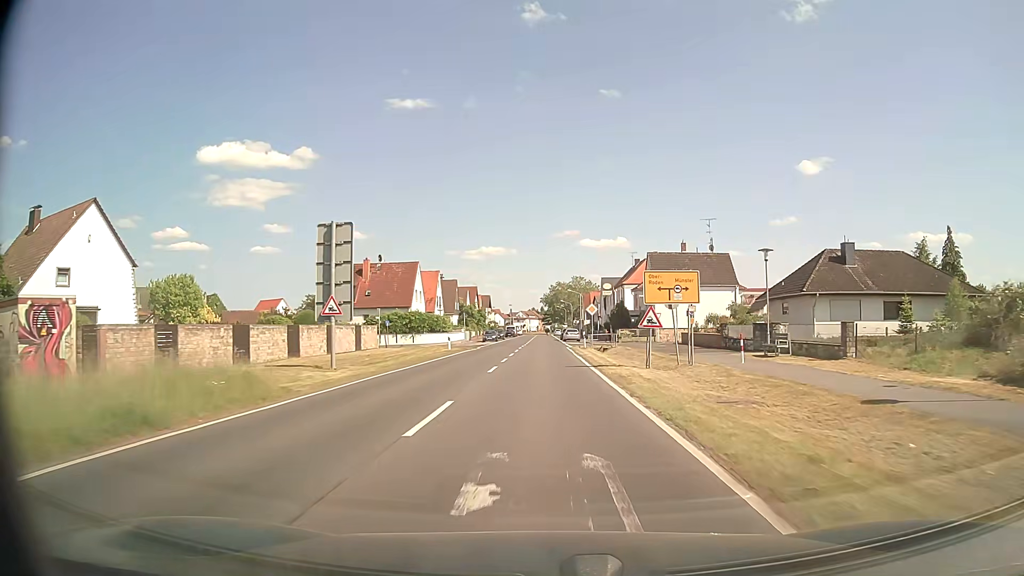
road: secondary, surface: asphalt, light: Day
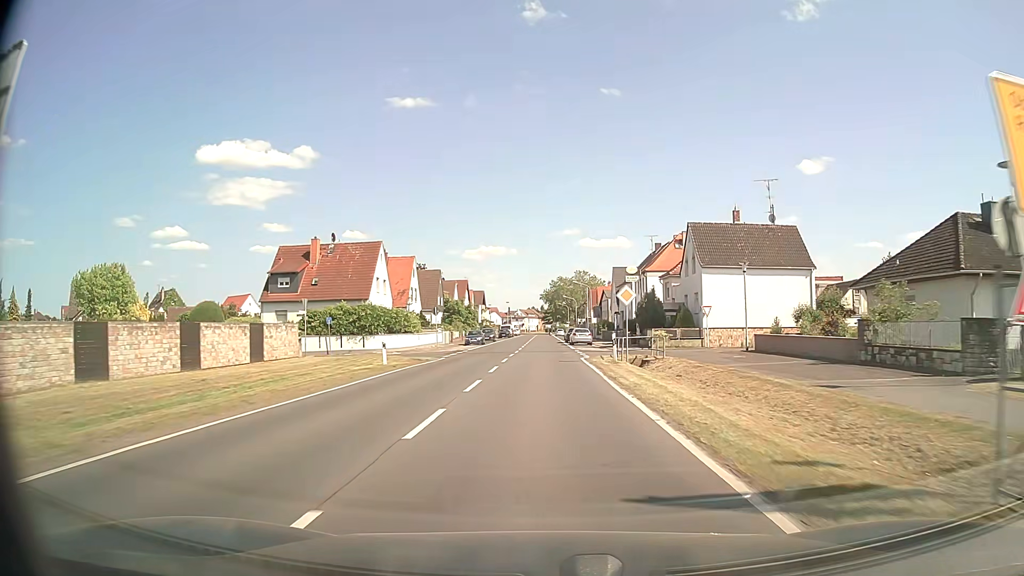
(0.0, +18.6) m; 0°
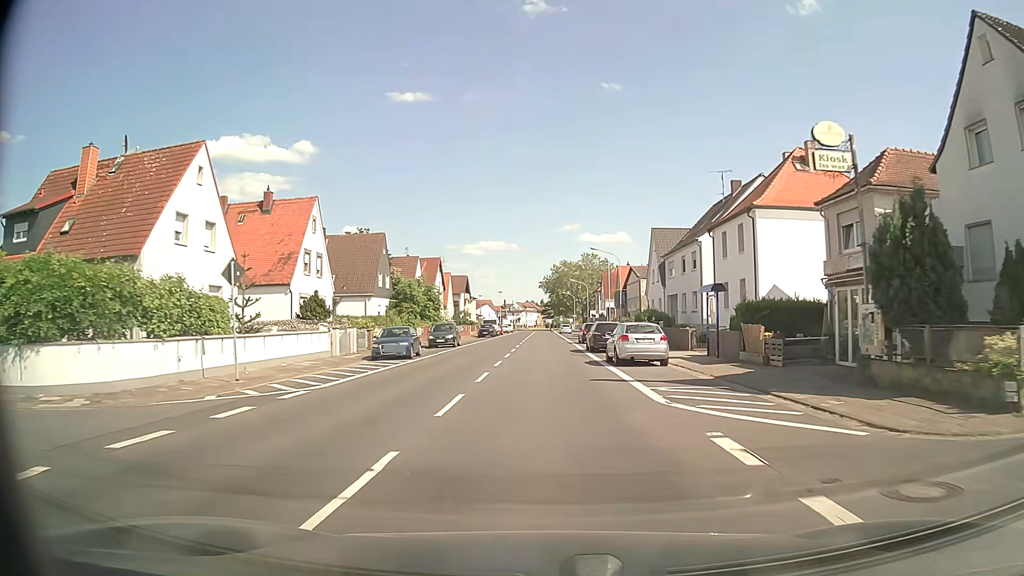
(-0.1, +34.4) m; 0°
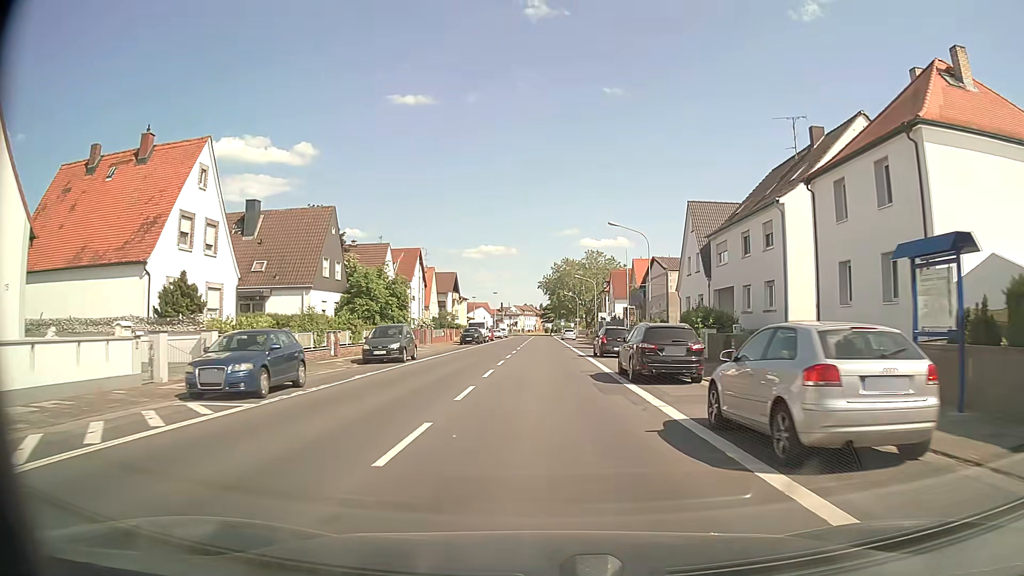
(0.0, +15.6) m; 0°
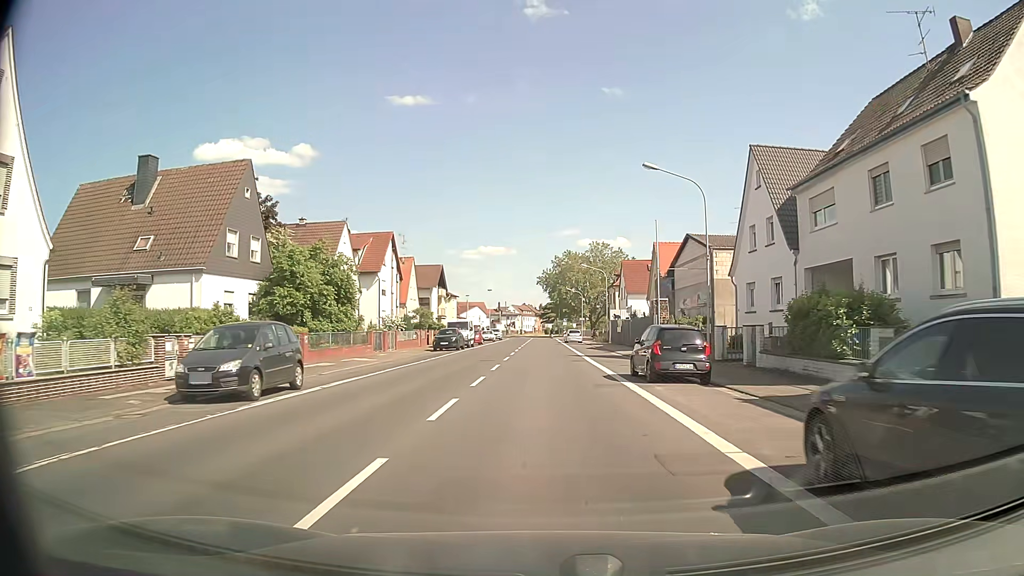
(0.0, +14.6) m; 0°
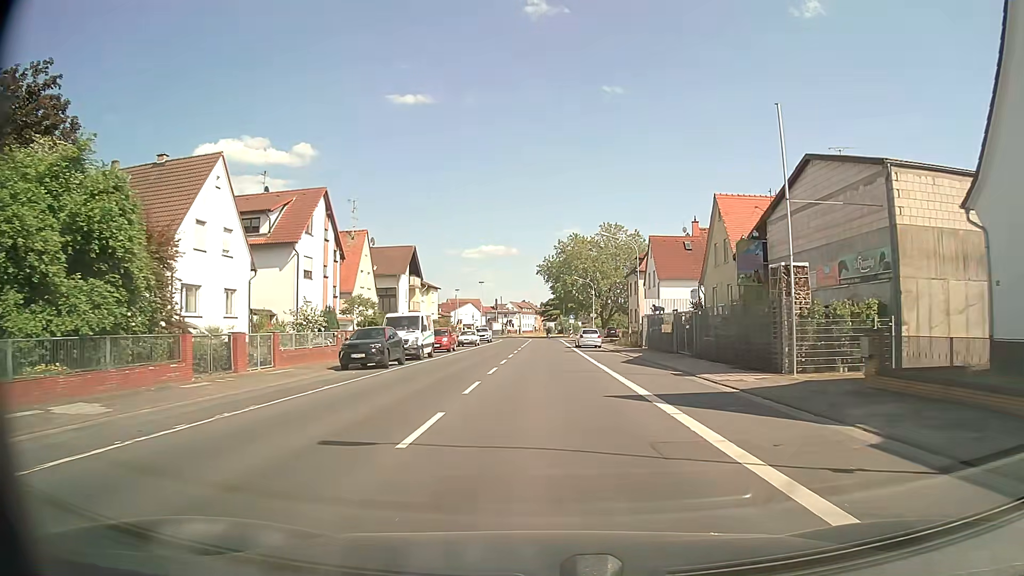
(0.0, +21.5) m; 0°
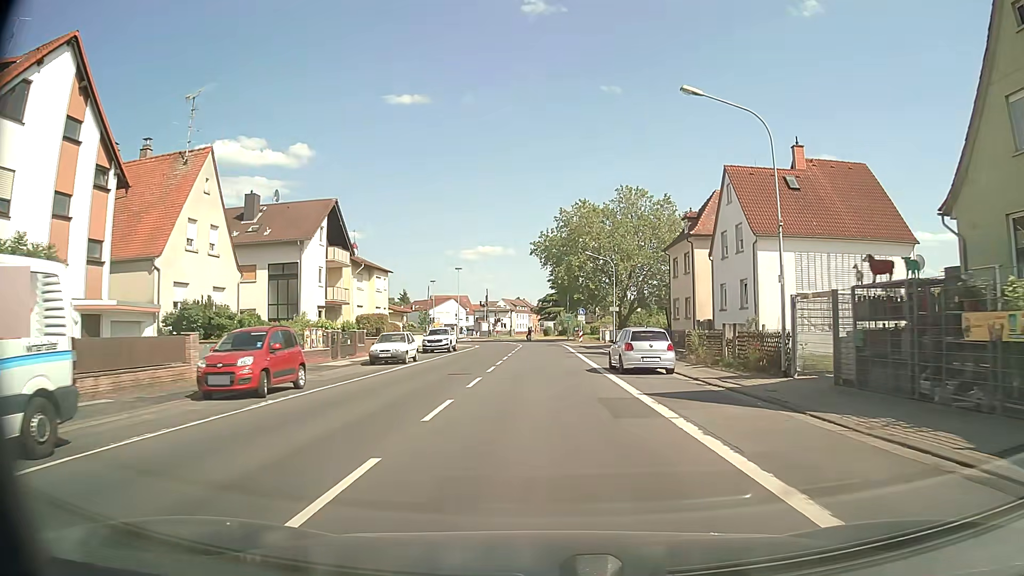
(0.0, +28.2) m; 0°
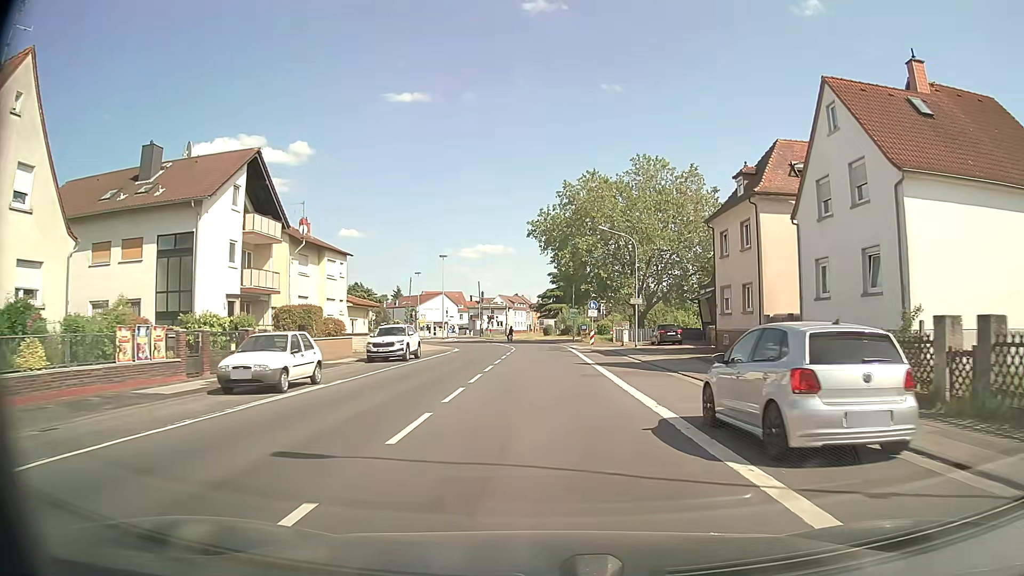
(+0.1, +13.9) m; 0°
